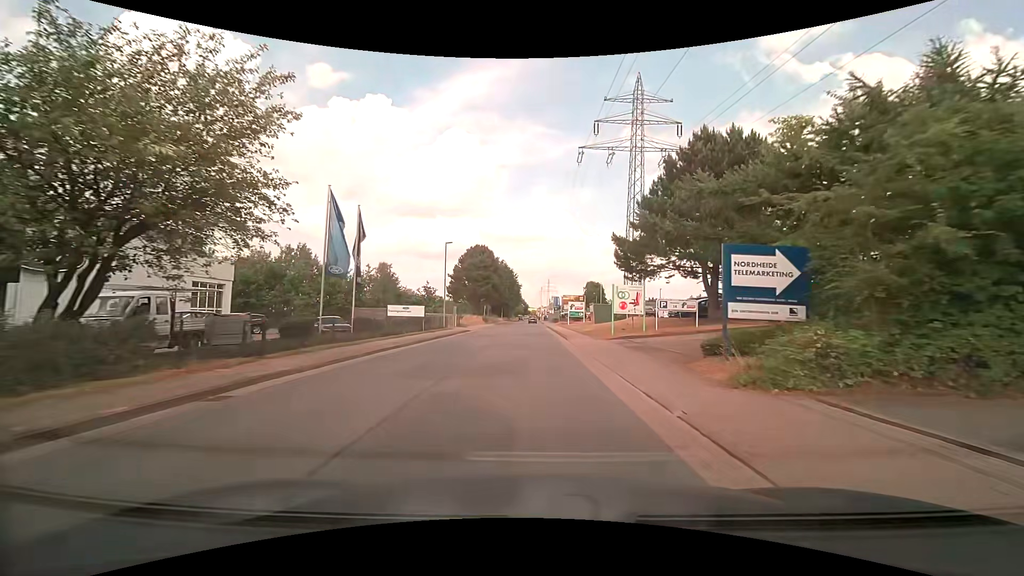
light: Day
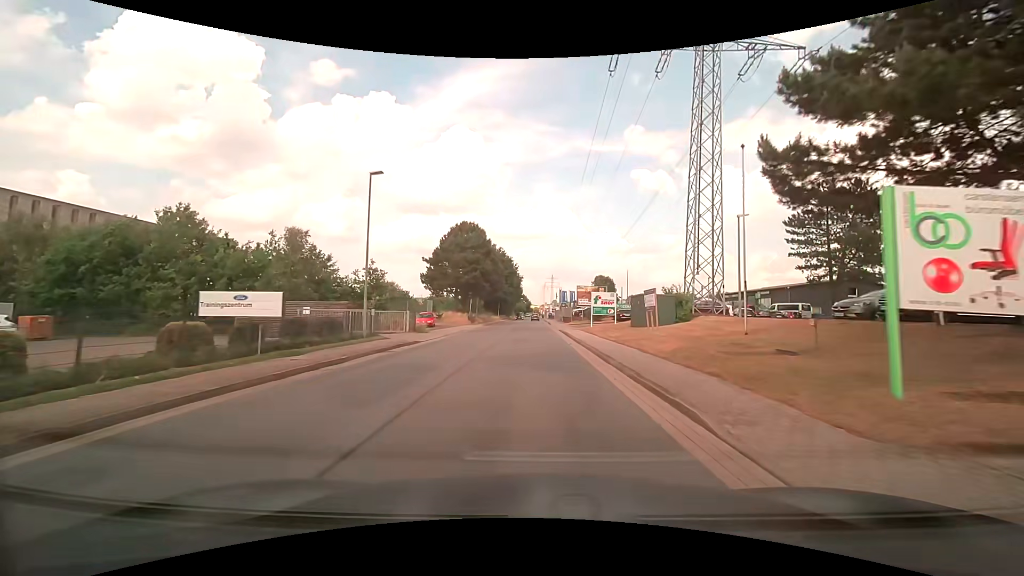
(-0.2, +21.4) m; -1°
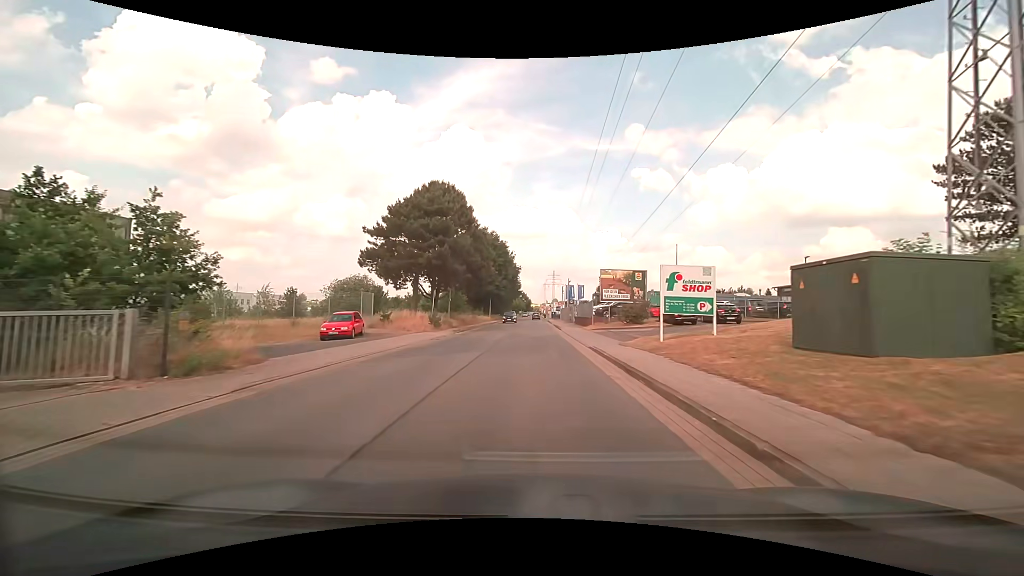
(+0.2, +21.8) m; +1°
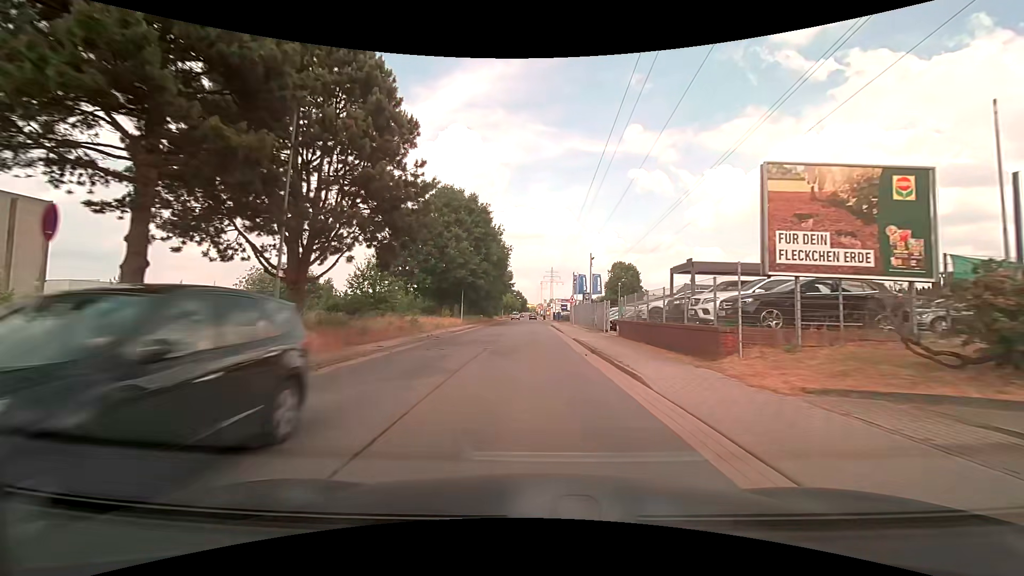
(0.0, +29.3) m; +1°
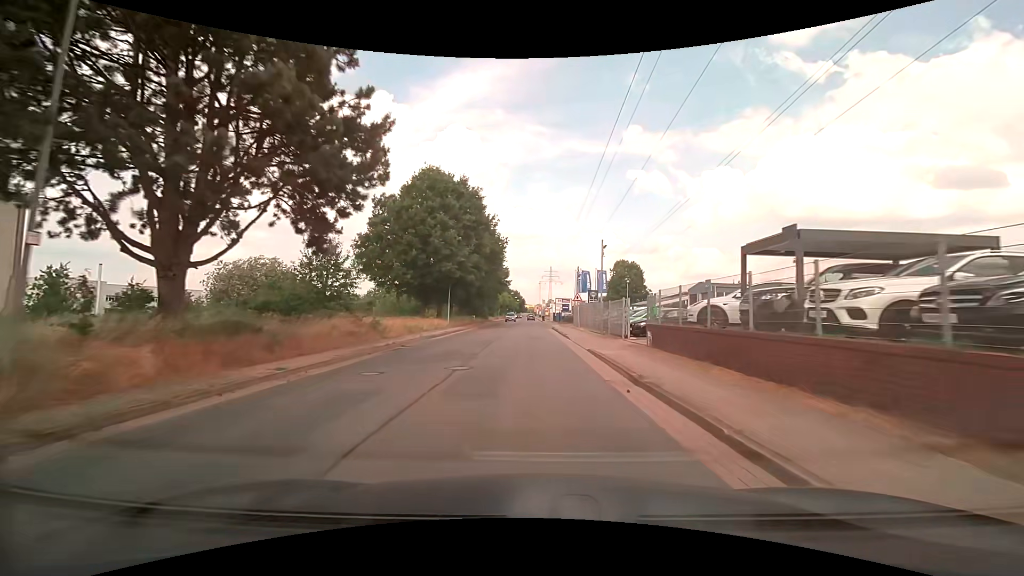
(-0.1, +7.3) m; 0°
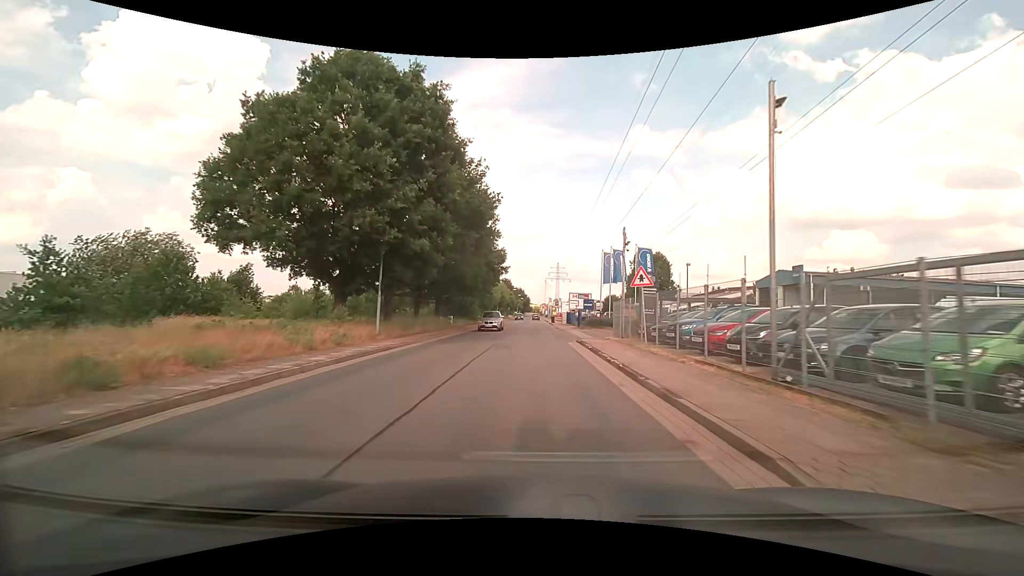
(-0.1, +22.0) m; 0°
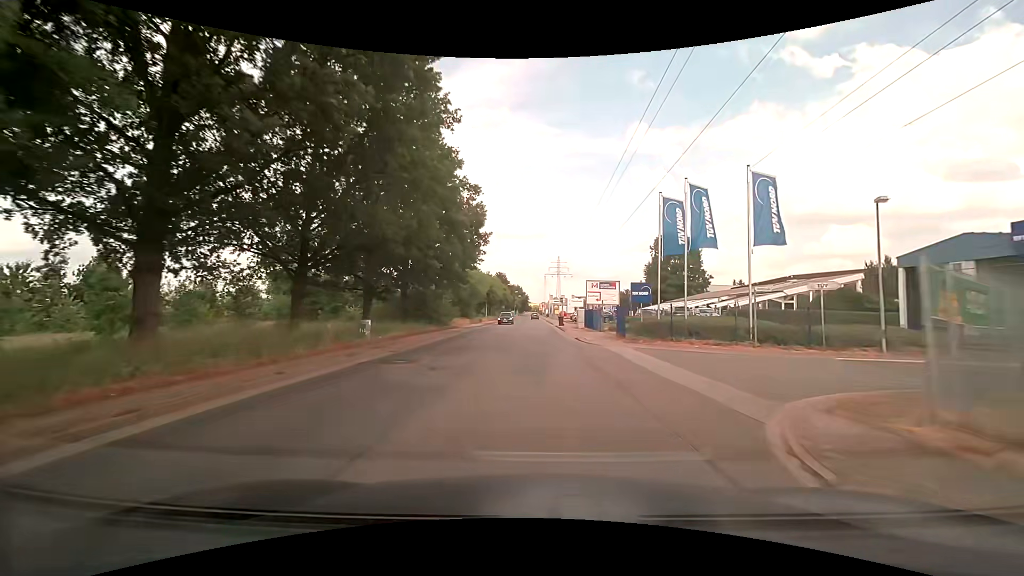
(-0.1, +22.2) m; 0°
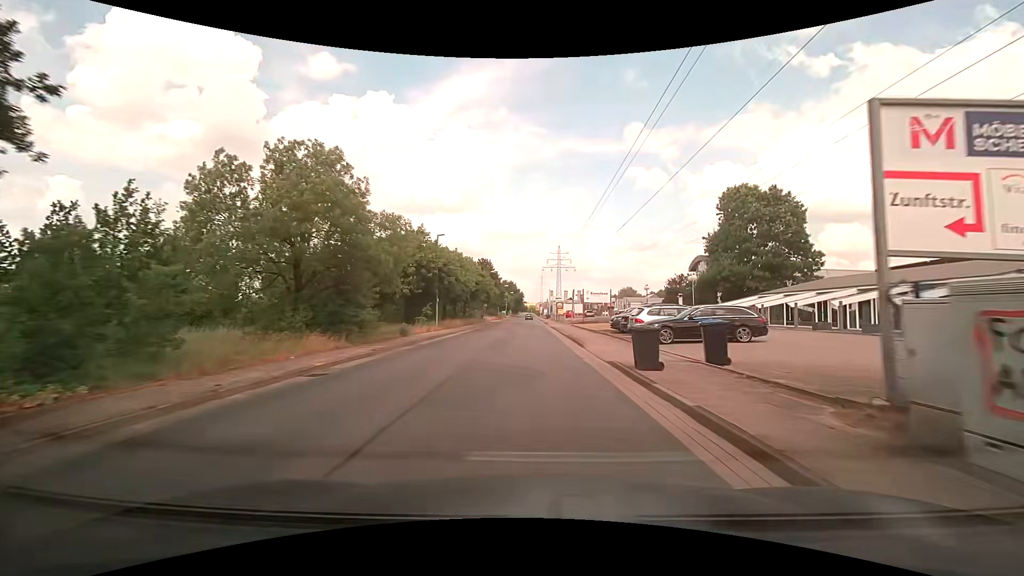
(0.0, +37.4) m; 0°
(0, +10) (0, +20) (0, +30) (0, +40) (0, +50) (0, +60) (0, +70) (-1, +80) (-1, +90) (-1, +100) m
